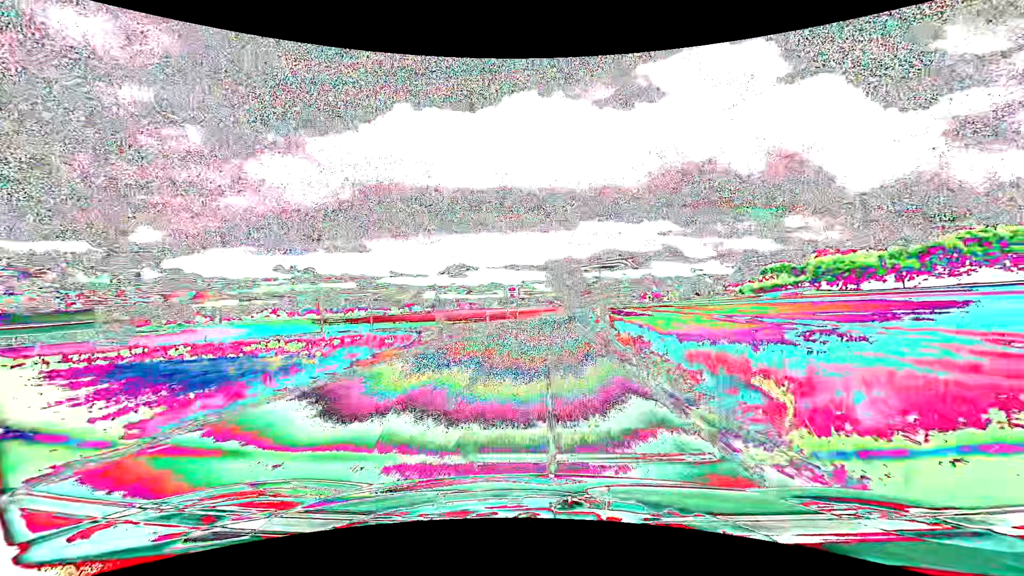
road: secondary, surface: asphalt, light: Day
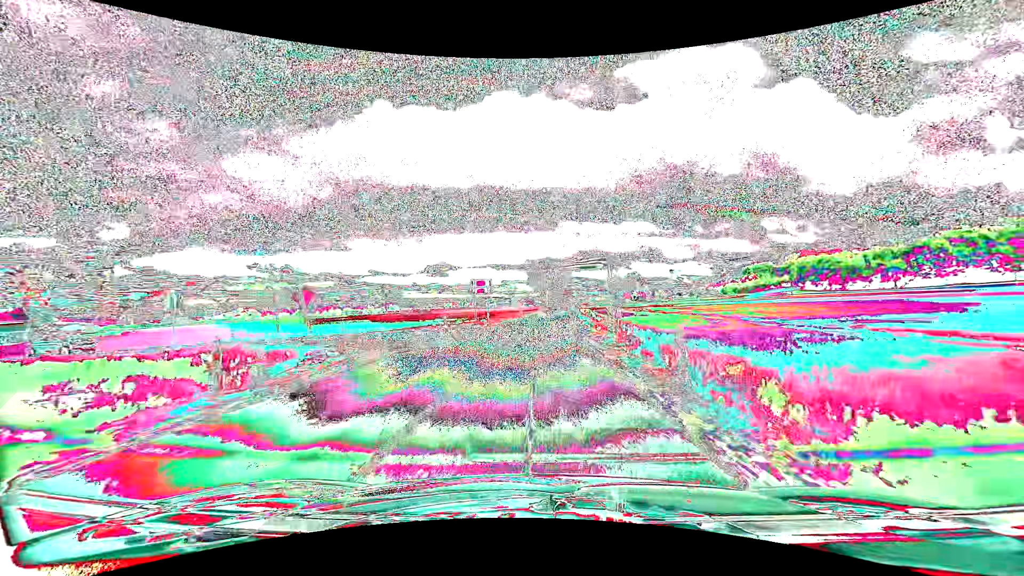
(+0.3, +14.1) m; +2°
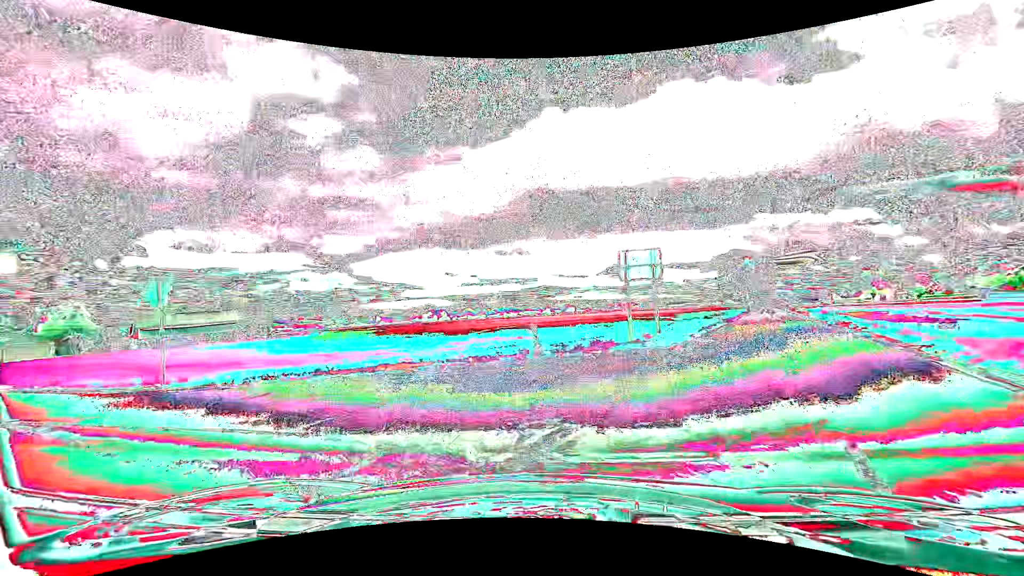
(-1.0, +23.7) m; -20°
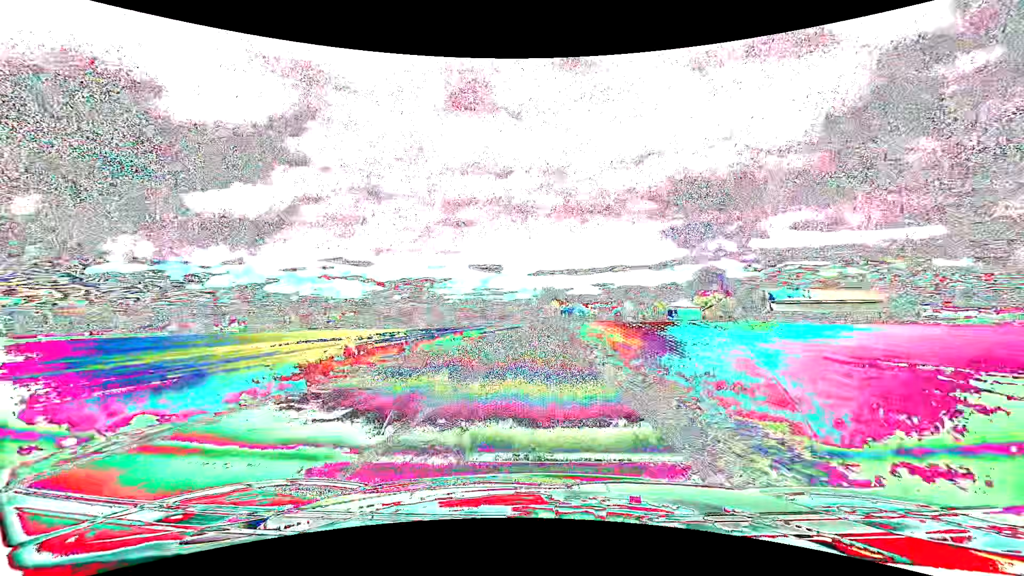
(-11.6, +13.7) m; -64°
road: tertiary
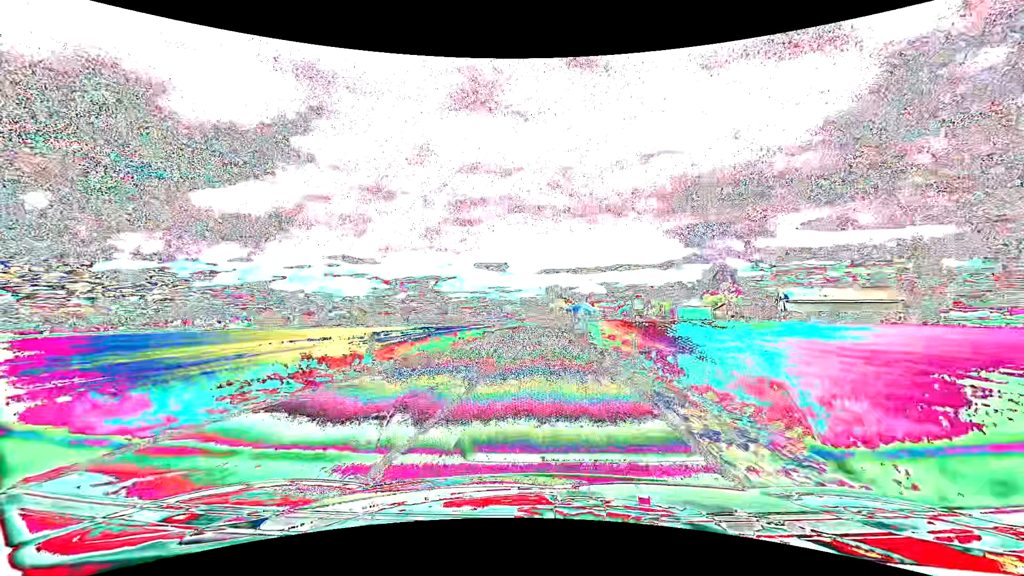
(-0.1, +5.4) m; -1°
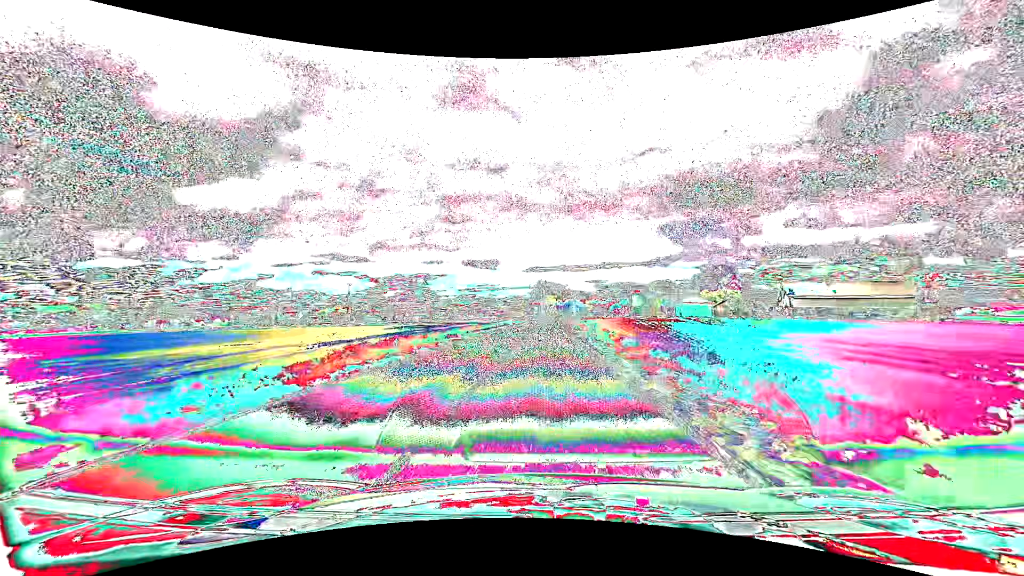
(+0.2, +12.9) m; +1°
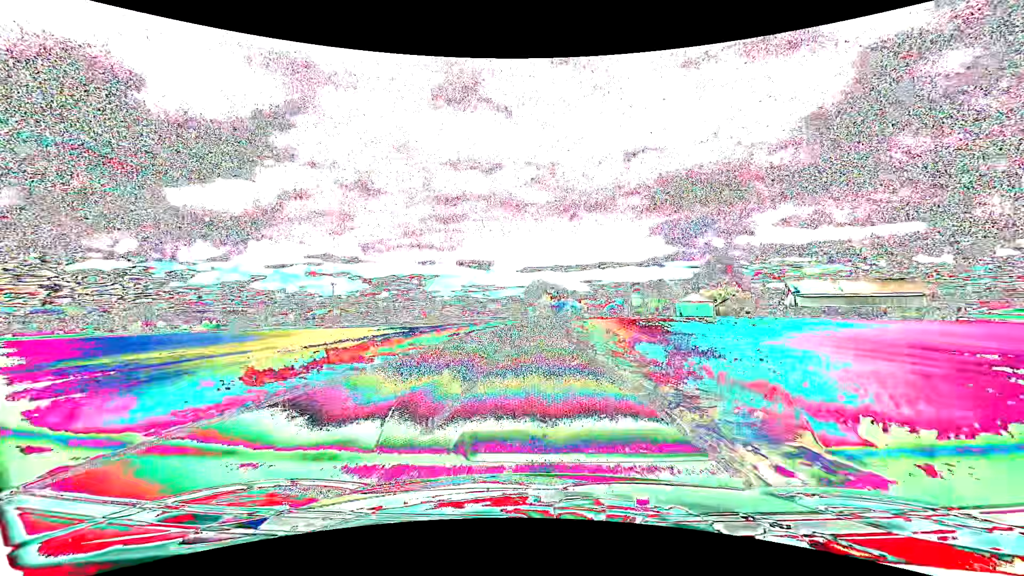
(0.0, +7.5) m; +1°
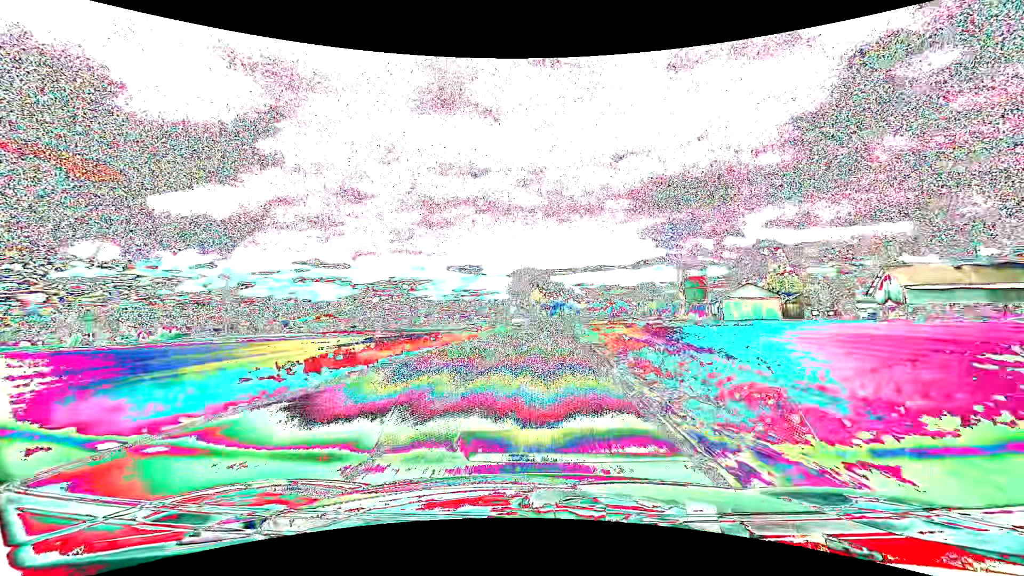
(+0.6, +47.9) m; +1°
(0, +10) (0, +20) (0, +30) (0, +40) (+1, +50) (+1, +60) (+2, +70) (+3, +80) (+4, +90) (+5, +100) m
